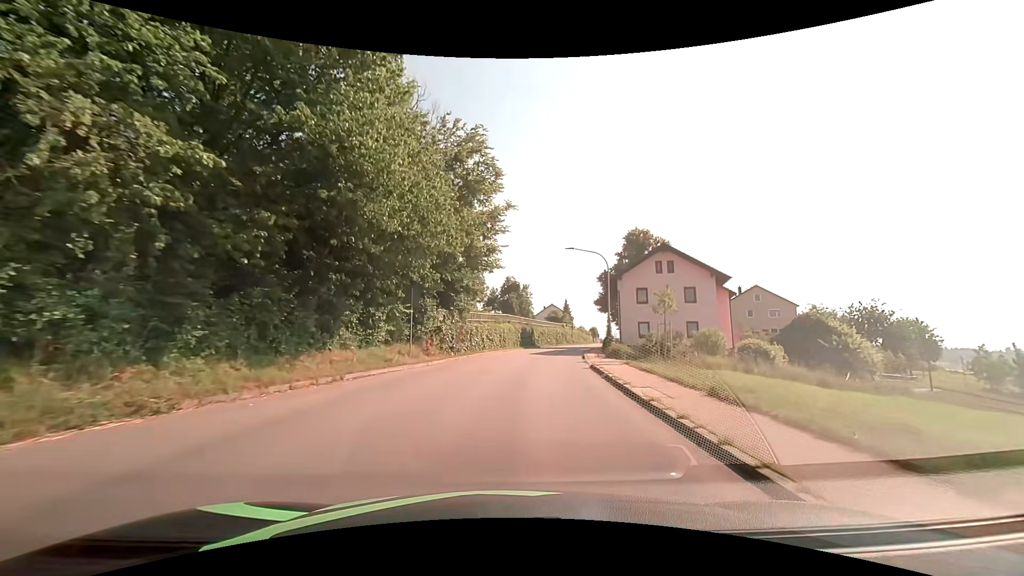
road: tertiary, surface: asphalt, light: Day
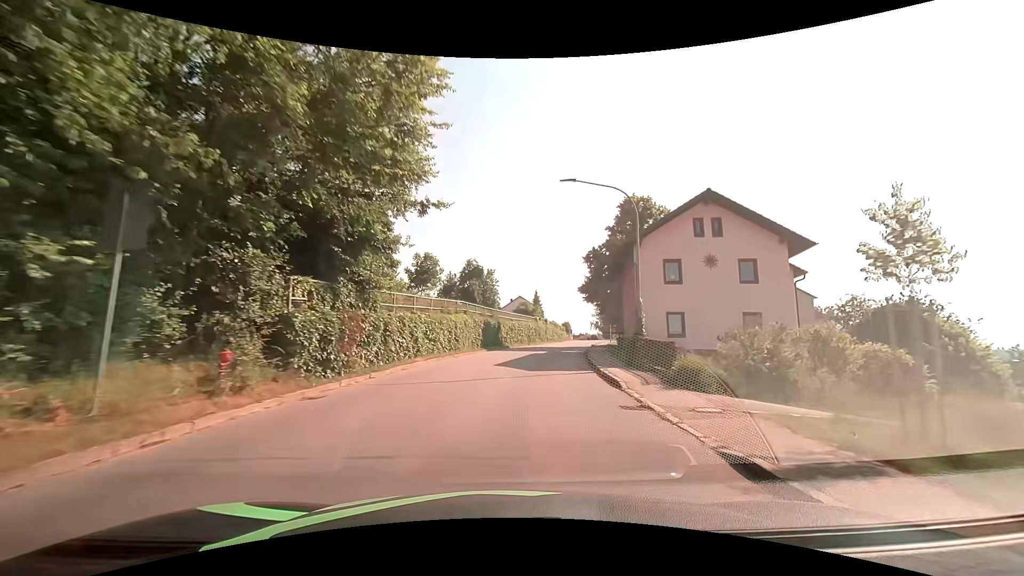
(+0.6, +15.3) m; +5°
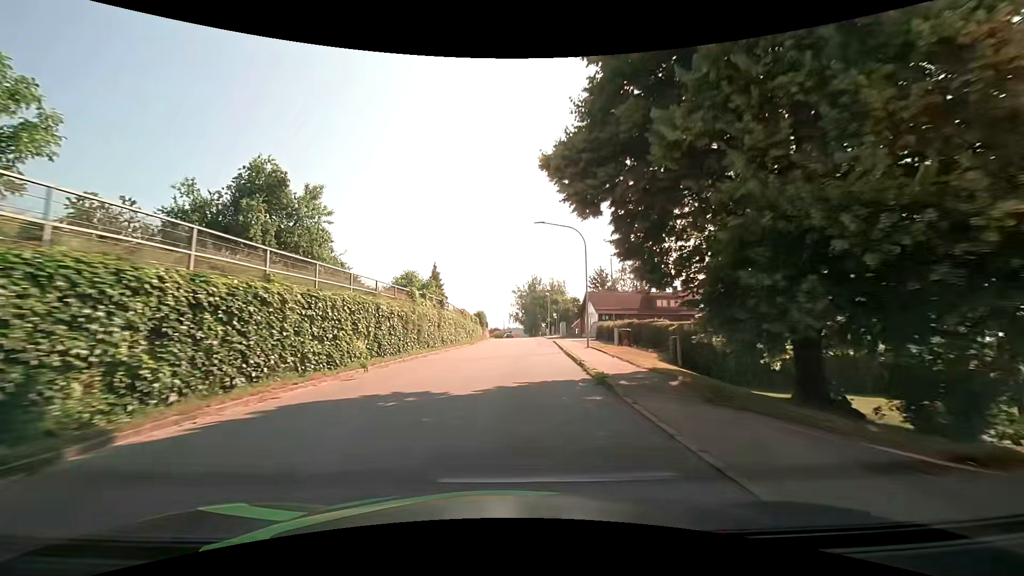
(+3.3, +38.1) m; +10°
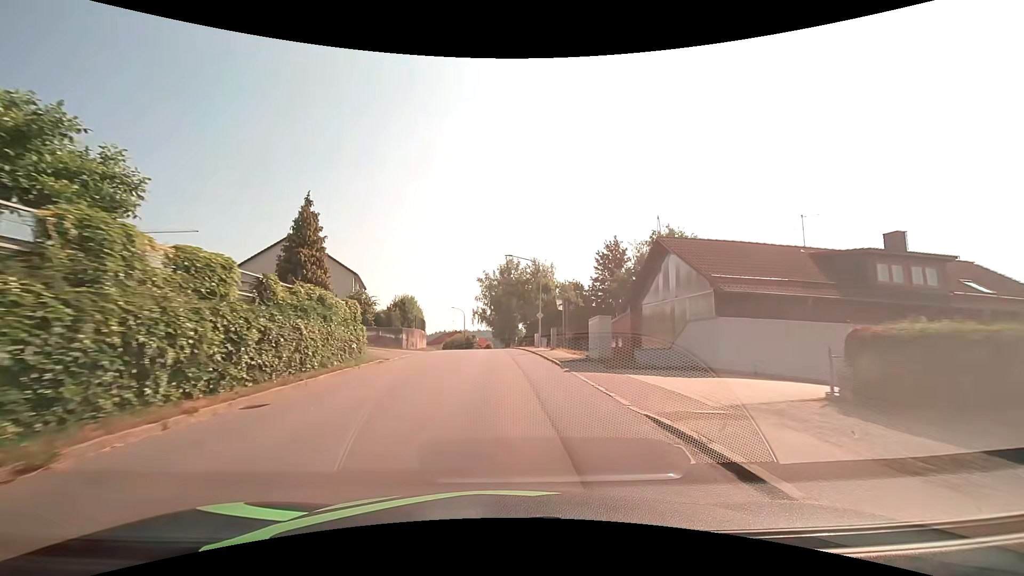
(+1.3, +38.3) m; +3°
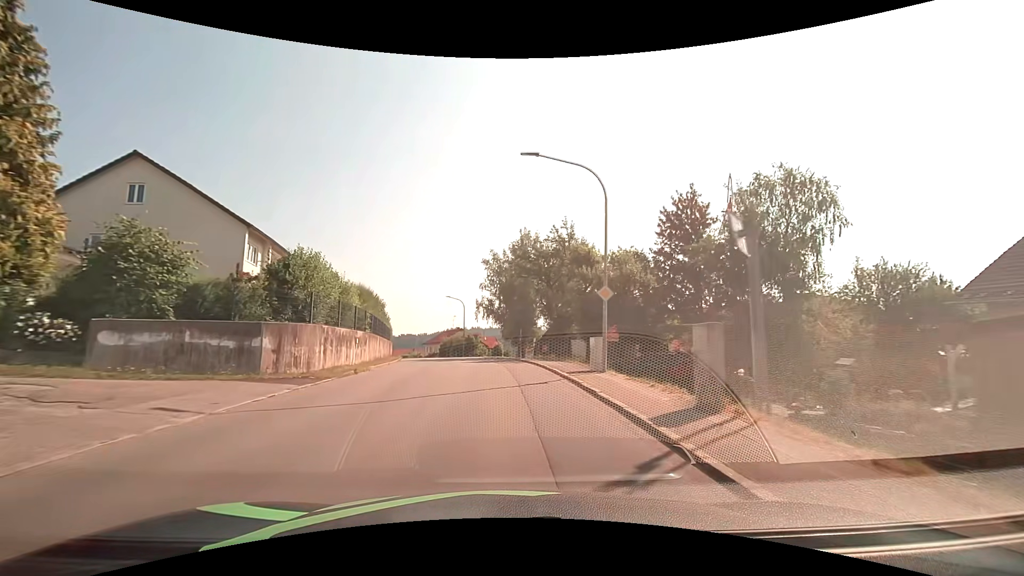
(-0.1, +22.9) m; -2°
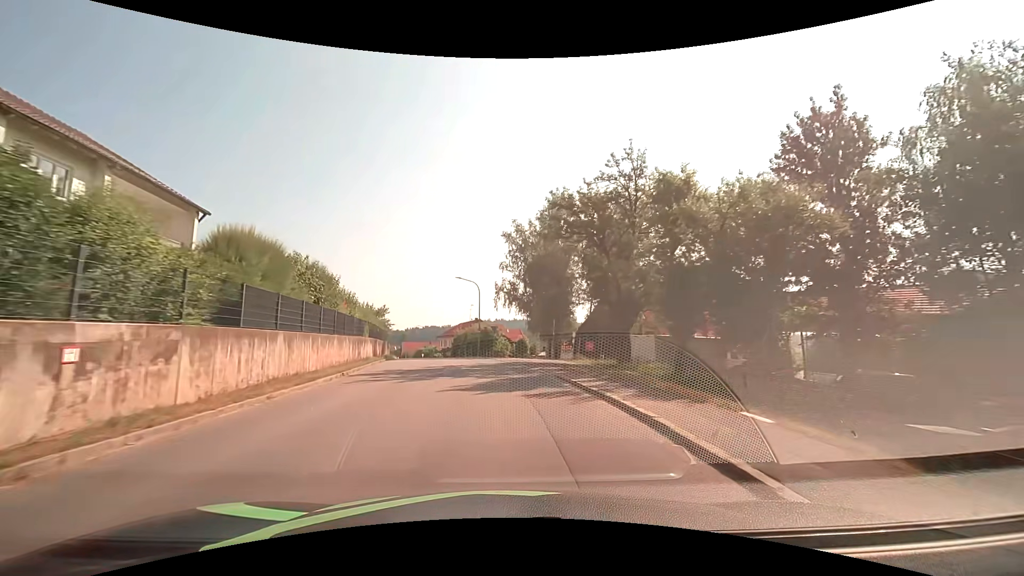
(-0.2, +15.3) m; -2°
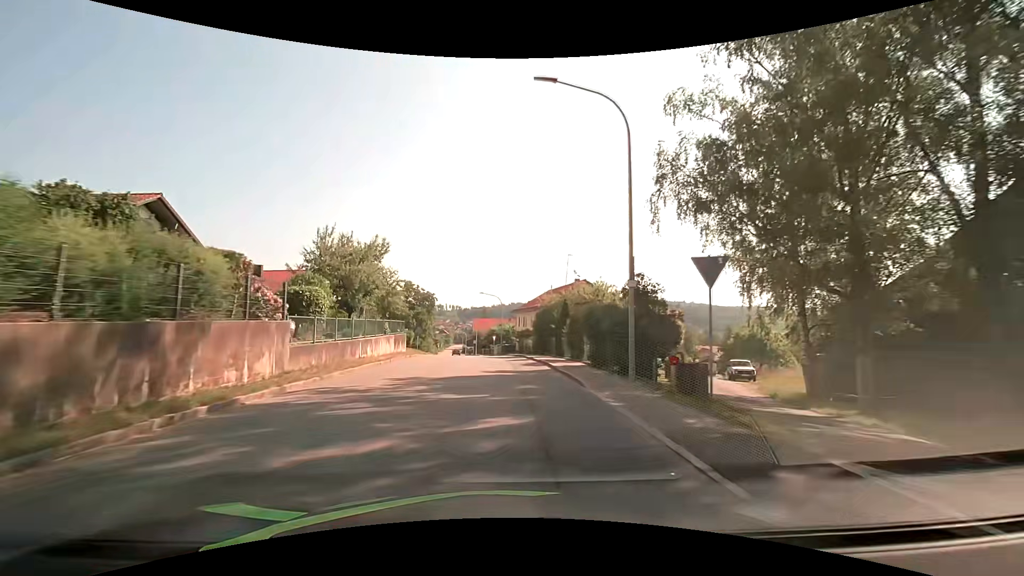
(-3.7, +38.8) m; -10°
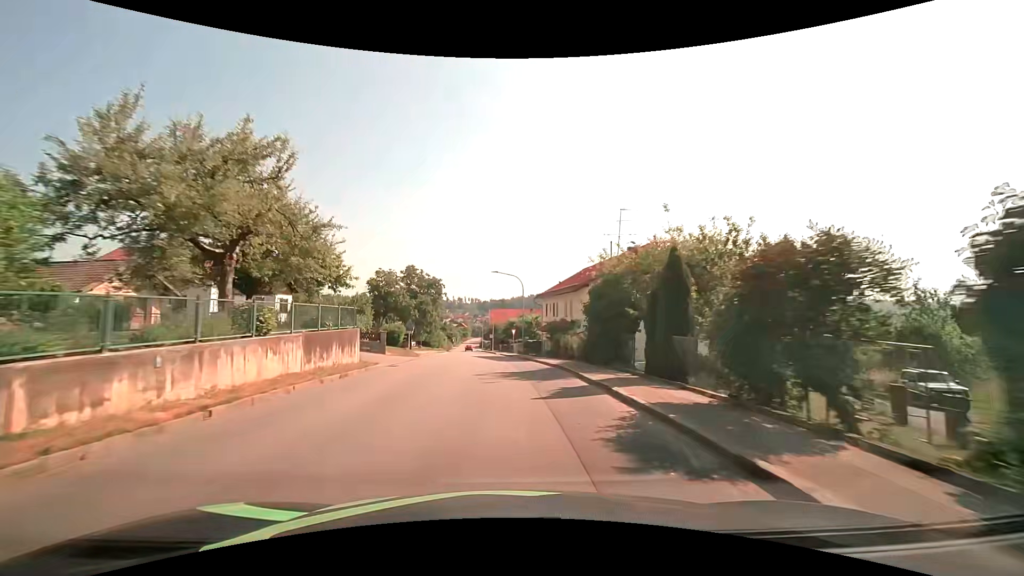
(-0.4, +15.8) m; -3°
(0, +10) (0, +20) (-1, +30) (-1, +40) (-2, +50) (-3, +60) (-4, +70) (-4, +80) (-5, +90) (-6, +100) m
